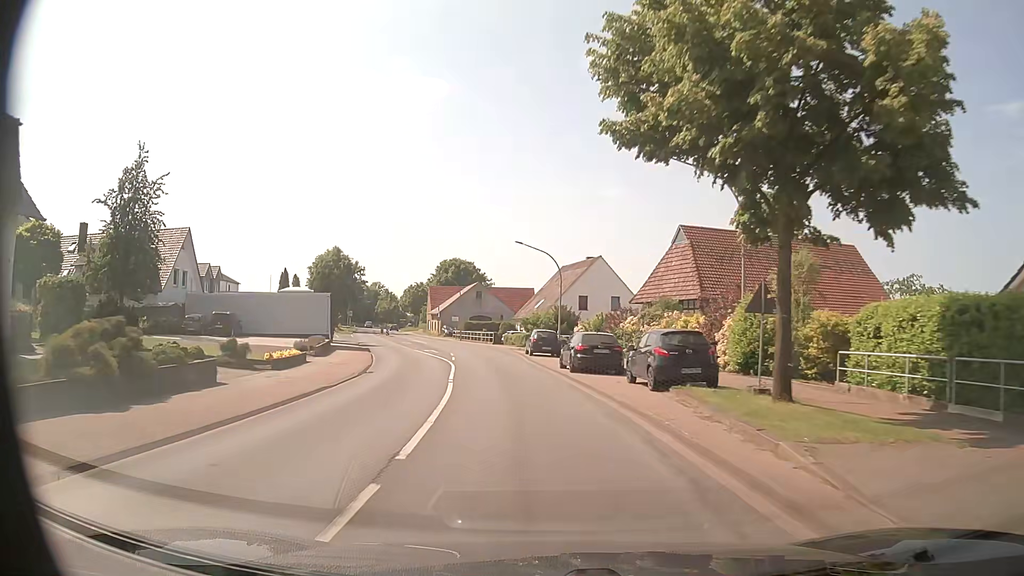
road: primary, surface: asphalt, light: Day
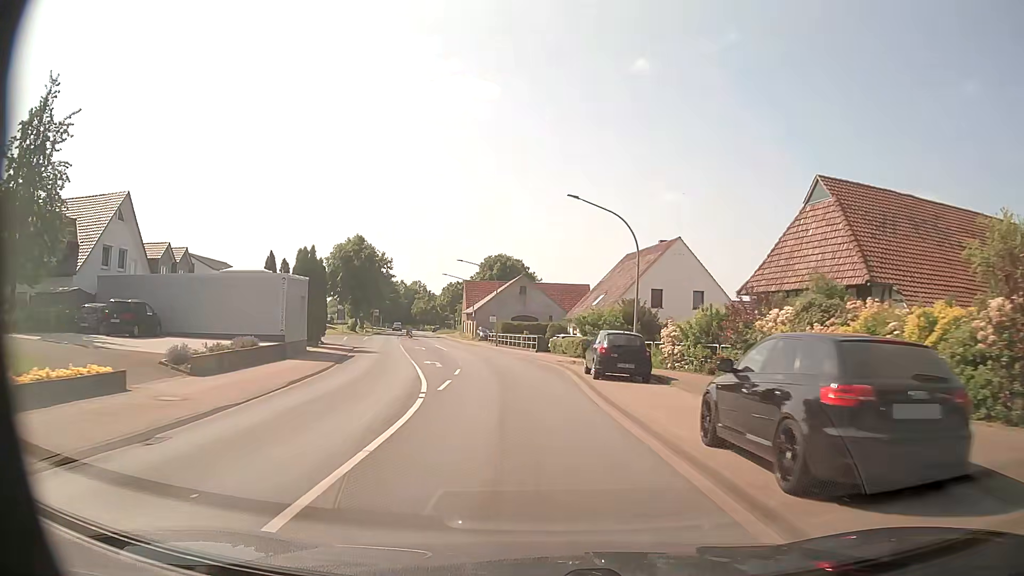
(-0.6, +17.1) m; -4°
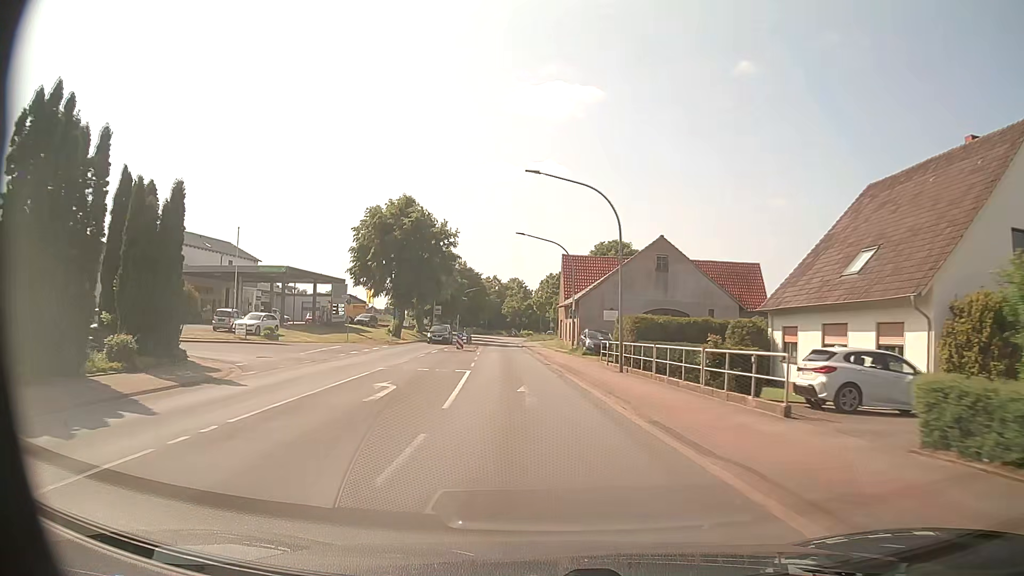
(-2.9, +34.4) m; -10°
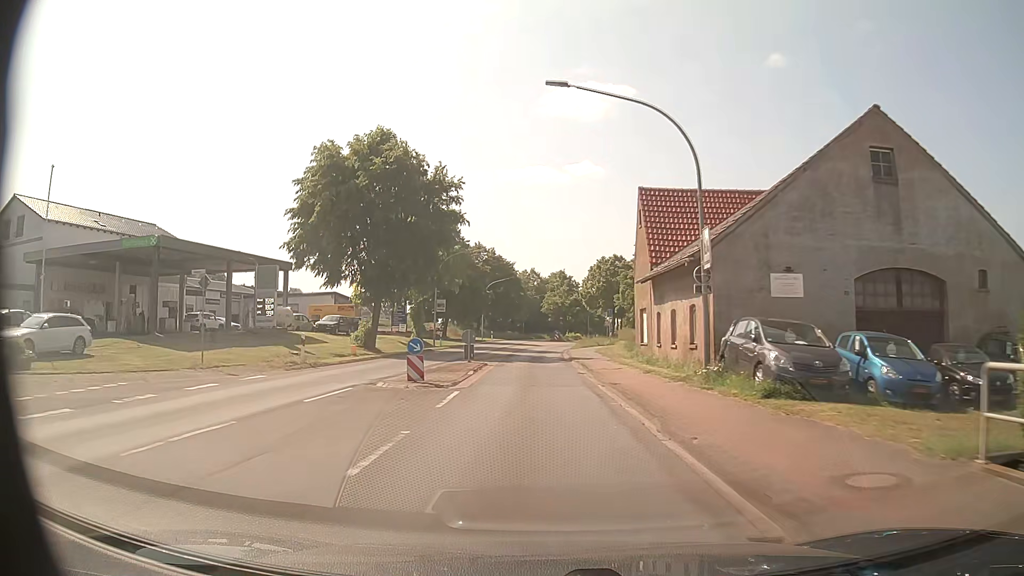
(-1.0, +26.1) m; -4°
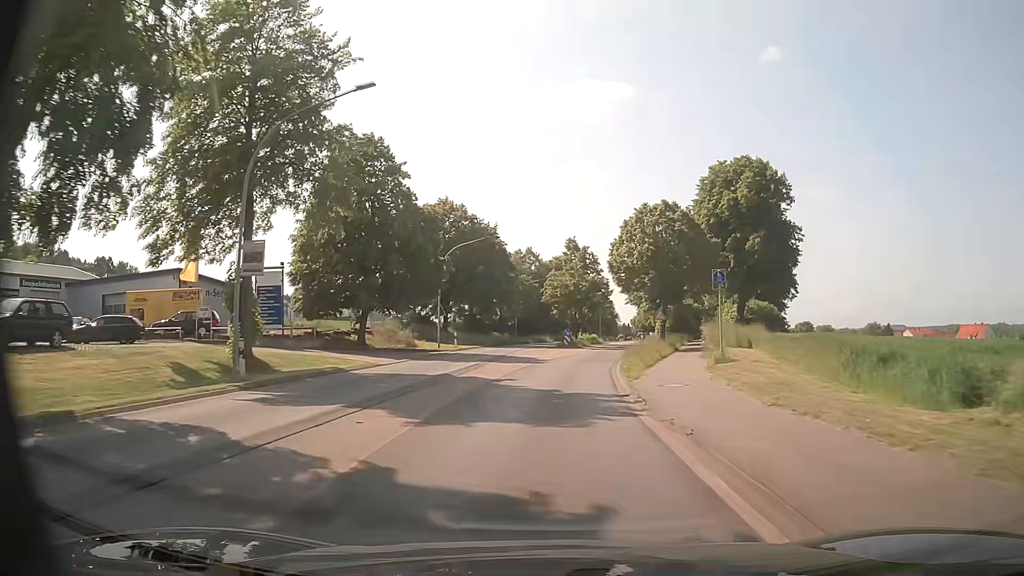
(-0.5, +34.8) m; -1°
(0, +10) (+1, +20) (+2, +30) (+4, +40) (+6, +50) (+8, +59) (+9, +69) (+11, +79) (+13, +89) (+14, +99) m
